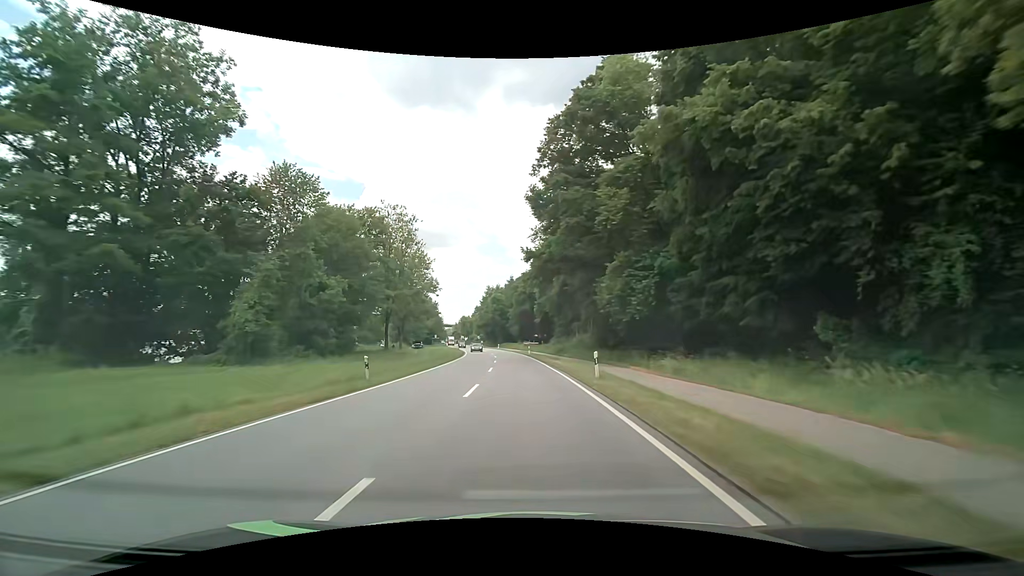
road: primary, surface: asphalt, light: Day
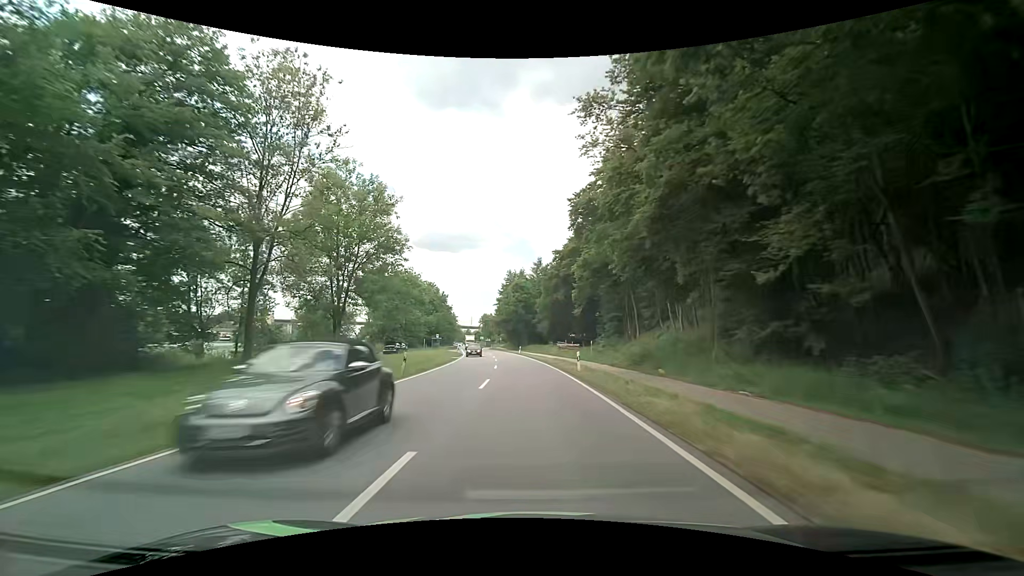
(-1.1, +34.8) m; -4°
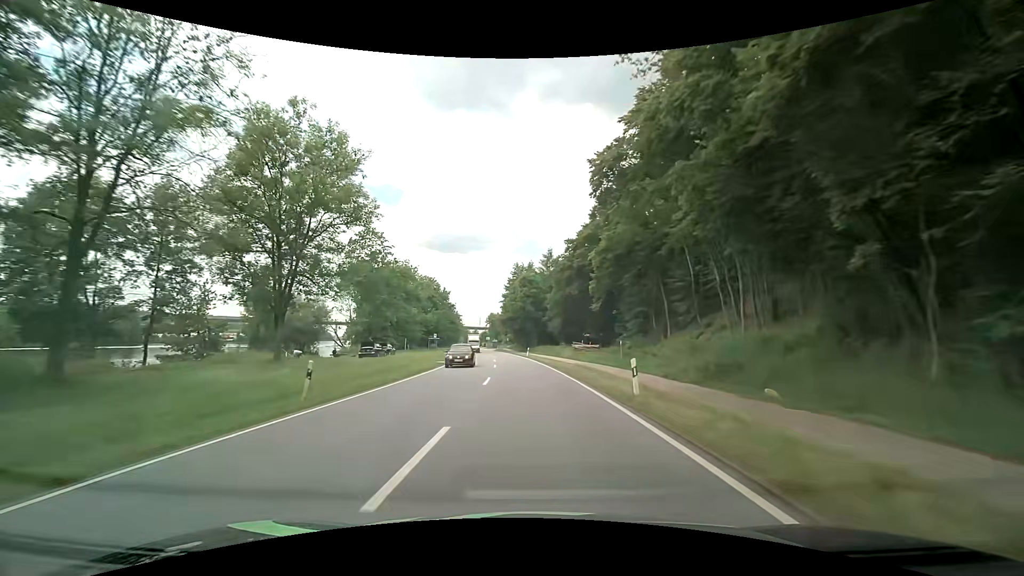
(-0.1, +11.3) m; -1°
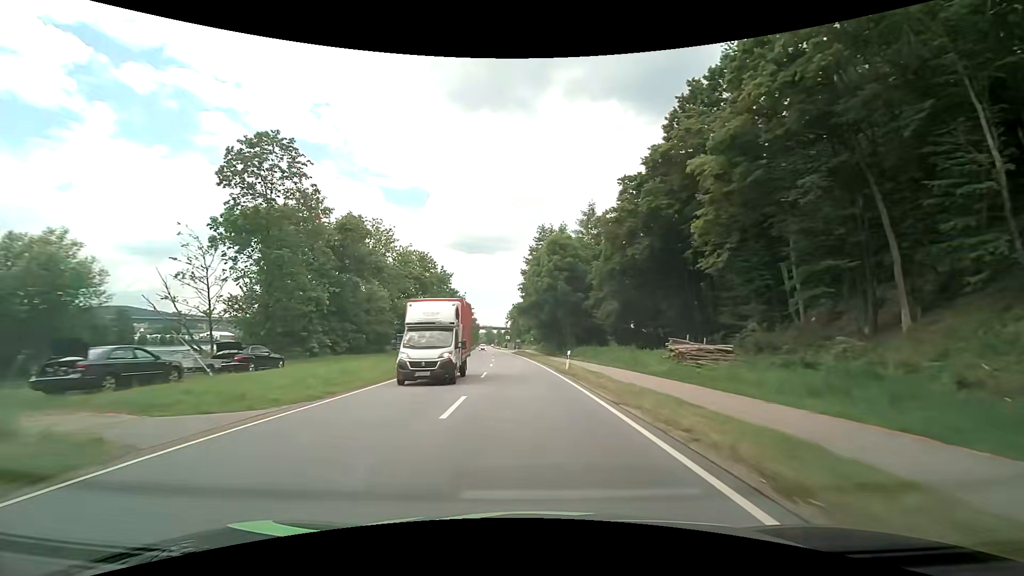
(-0.9, +33.3) m; -3°
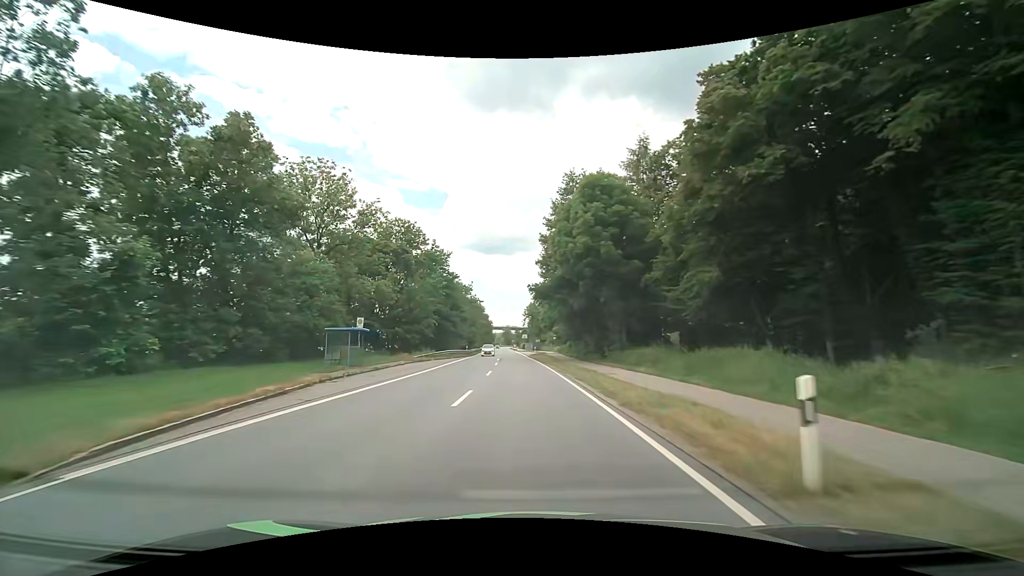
(-0.7, +21.9) m; -3°
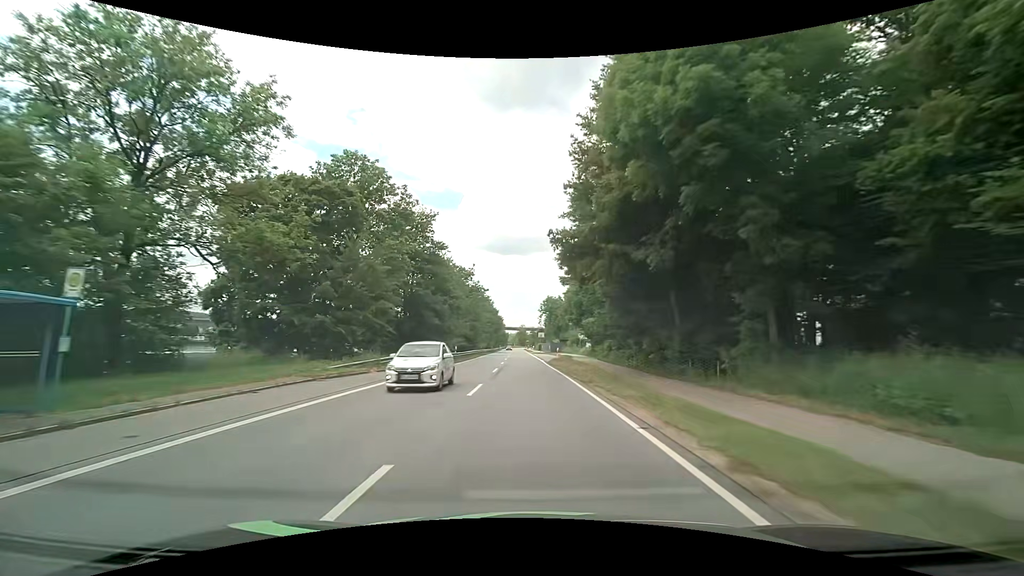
(-0.4, +21.7) m; -2°
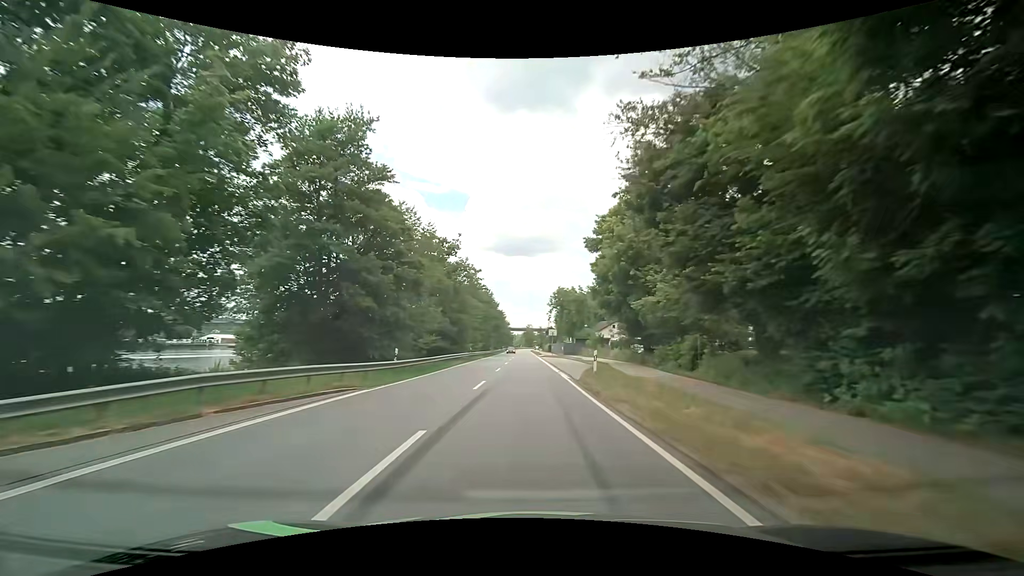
(-0.2, +21.7) m; -1°
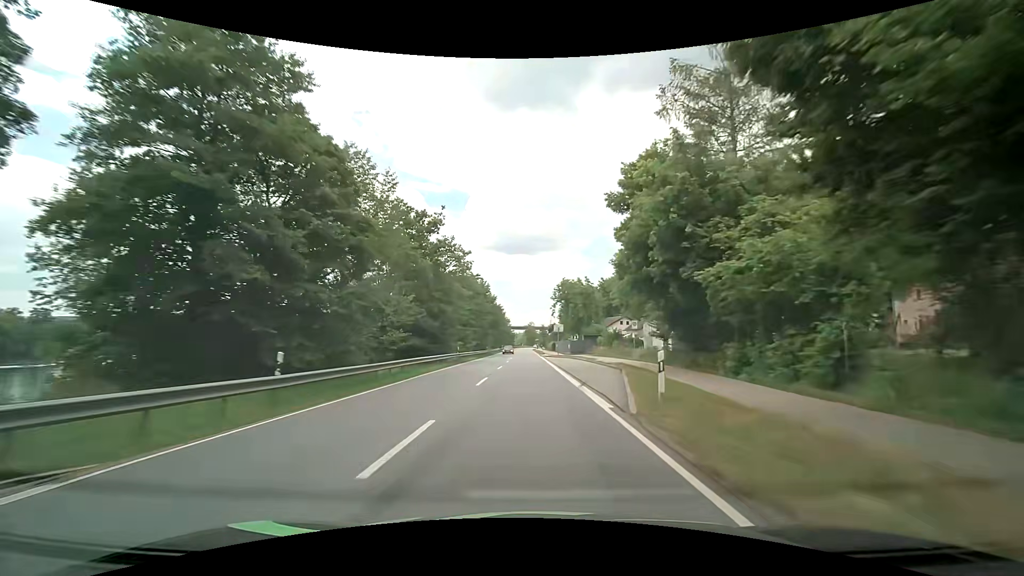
(0.0, +10.8) m; 0°
